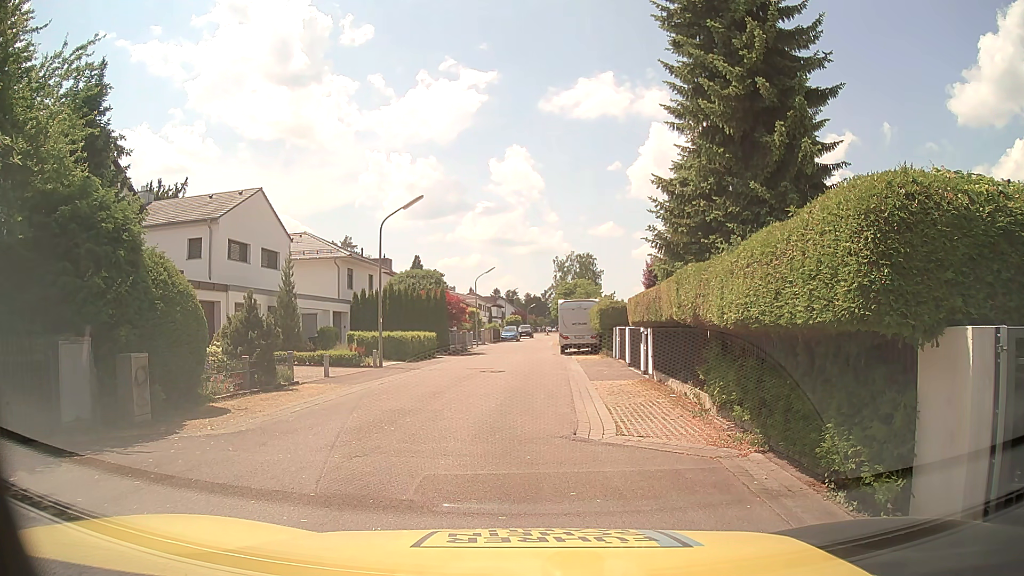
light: Day
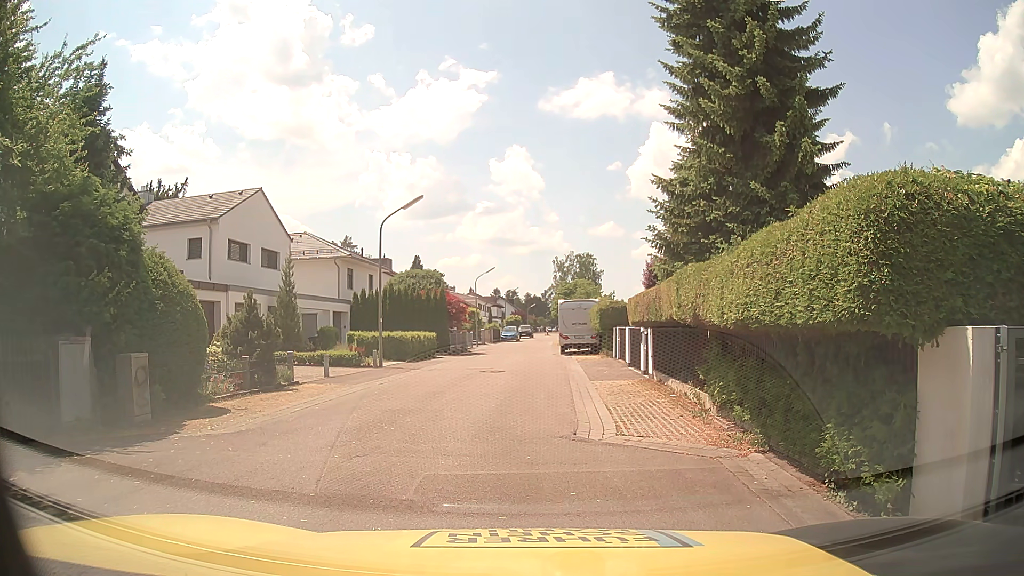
(0.0, 0.0) m; 0°
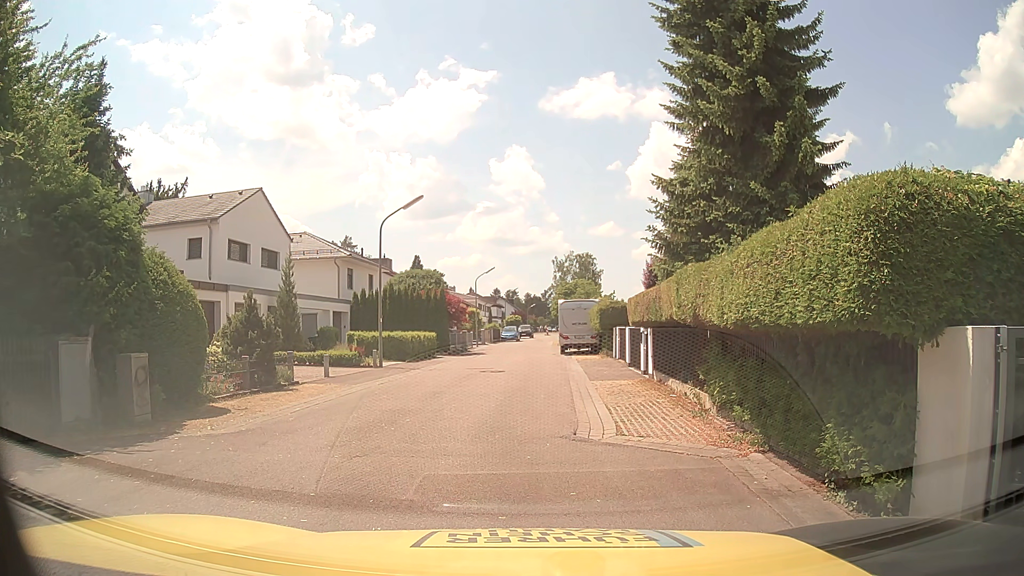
(0.0, 0.0) m; 0°
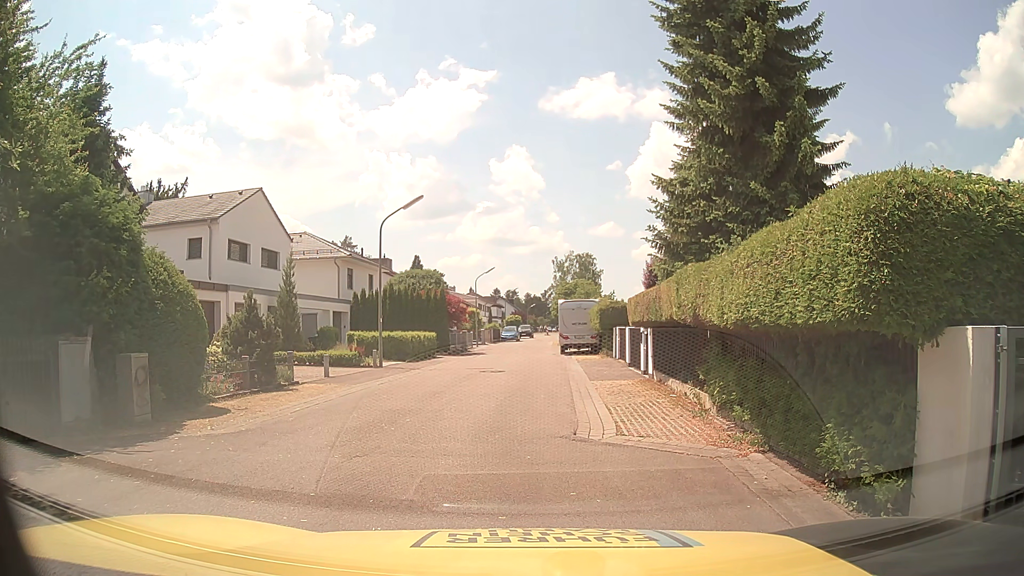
(0.0, 0.0) m; 0°
